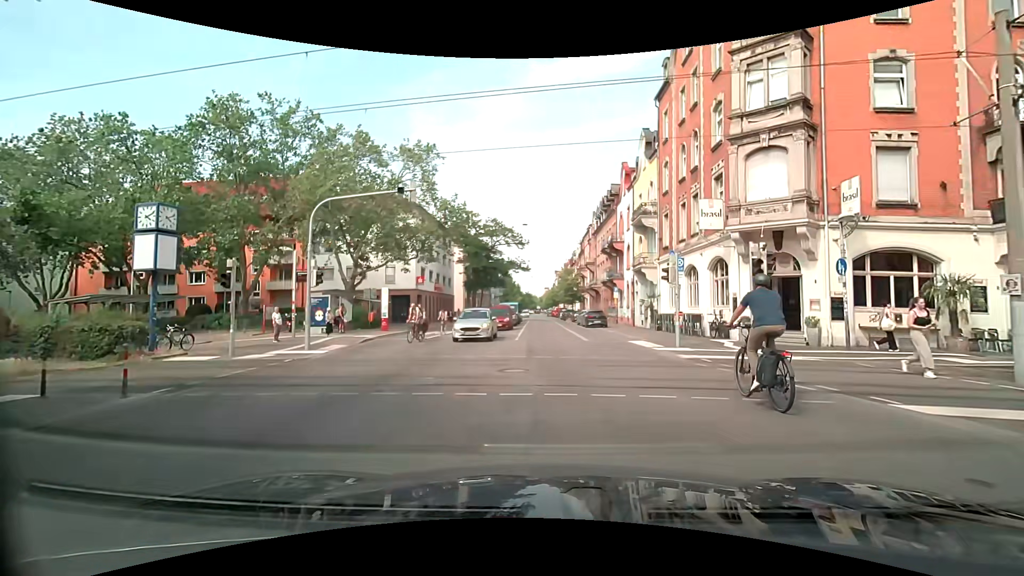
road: secondary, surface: asphalt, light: Day
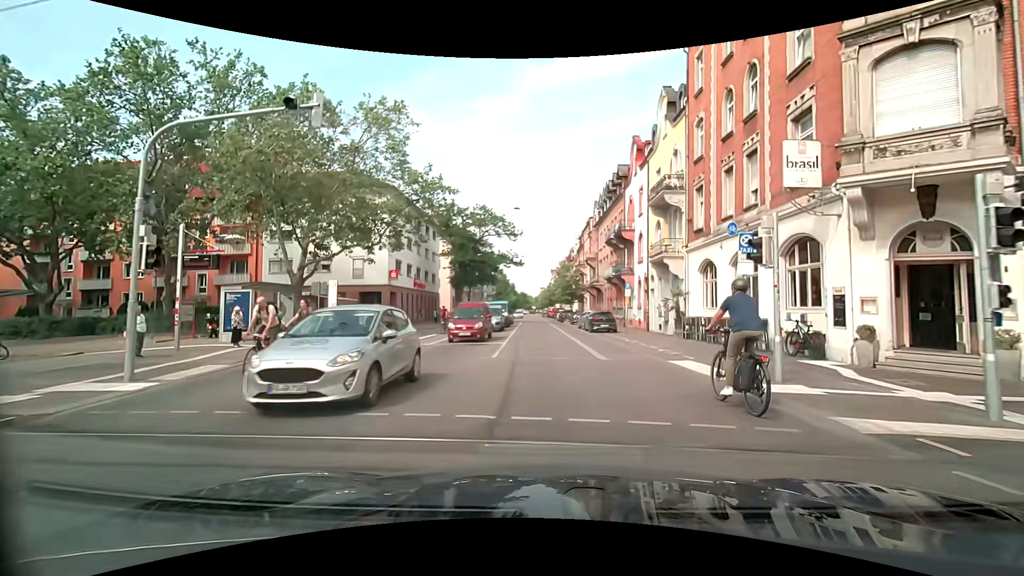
(+0.2, +7.9) m; +1°
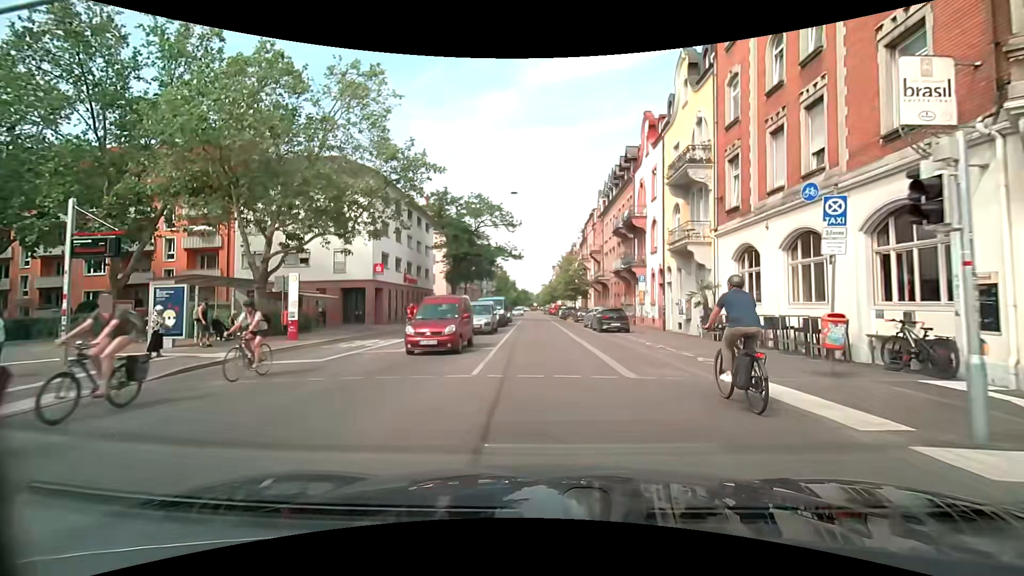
(0.0, +4.3) m; 0°
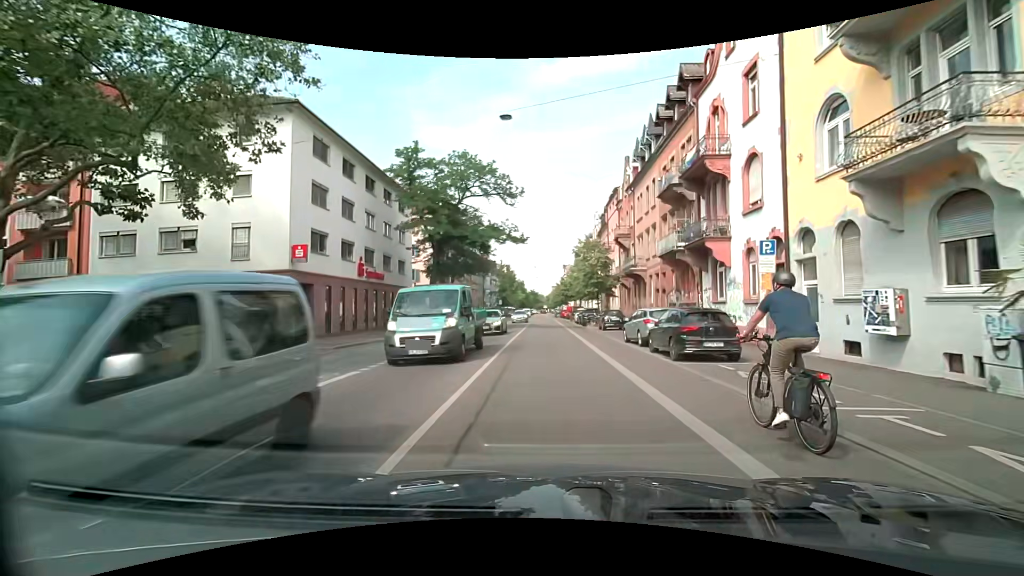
(-0.3, +14.8) m; -1°
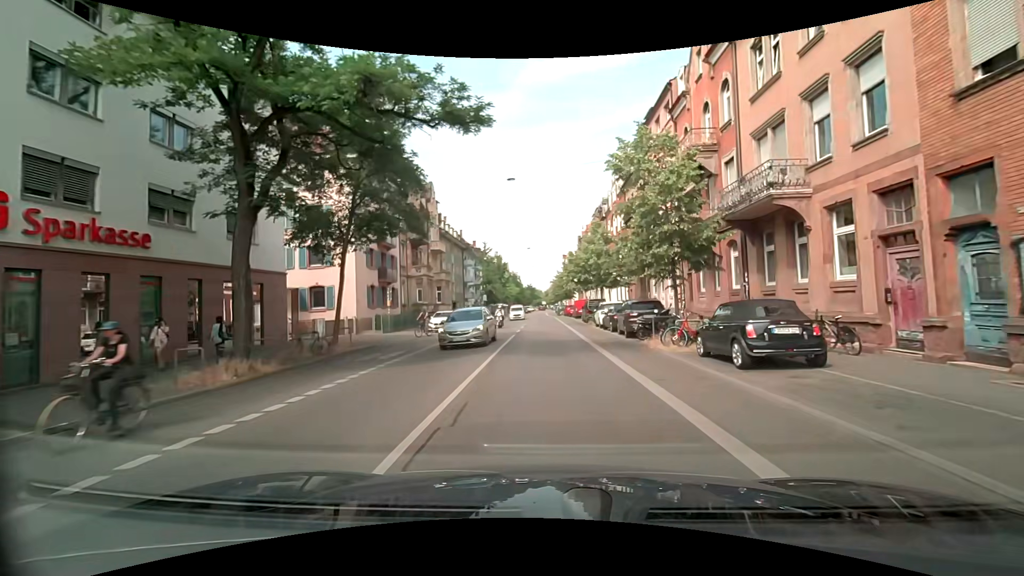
(-0.1, +24.2) m; 0°
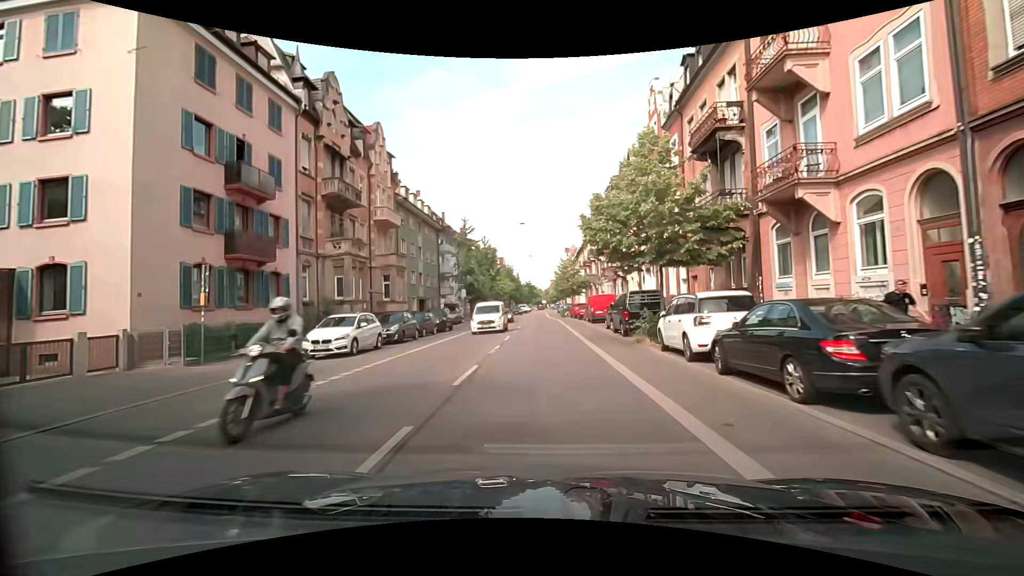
(+0.2, +19.3) m; +1°
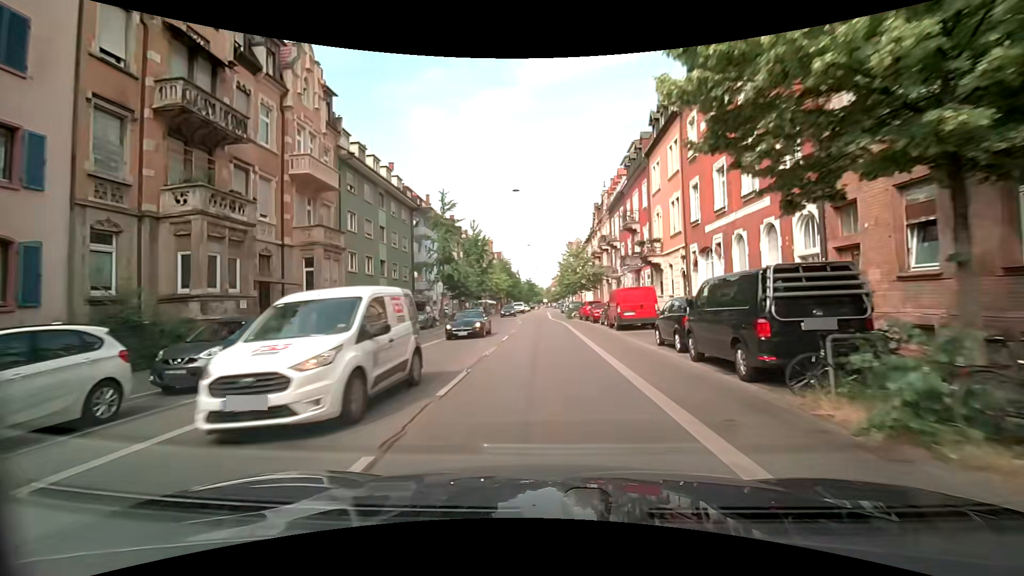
(-0.1, +13.1) m; -1°
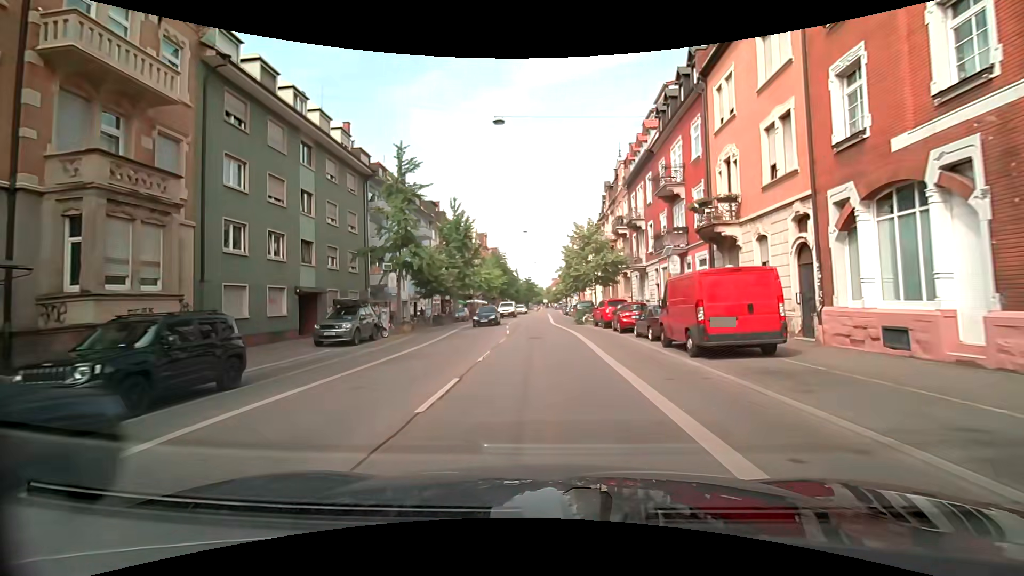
(0.0, +13.1) m; 0°
